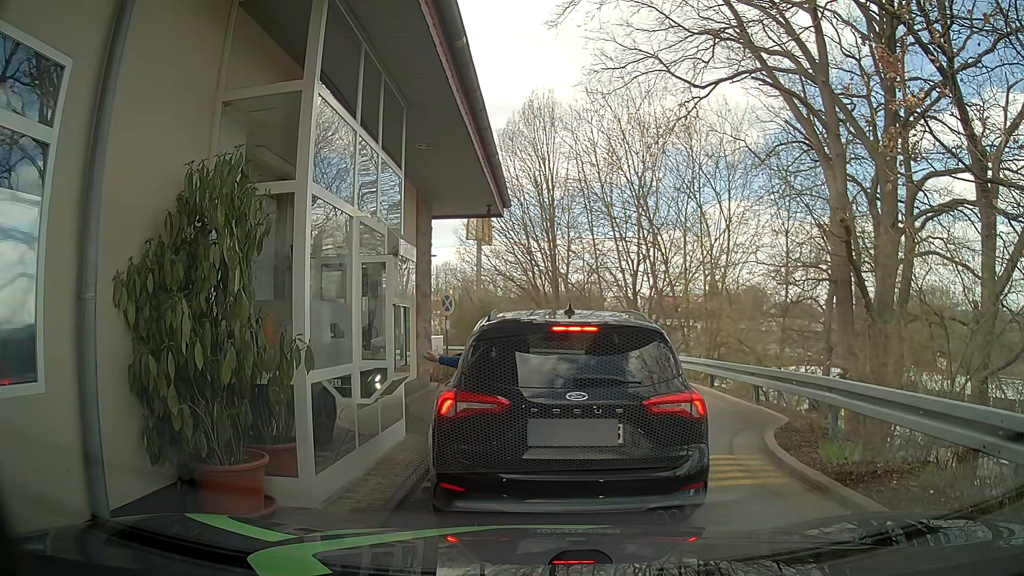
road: tertiary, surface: asphalt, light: Day
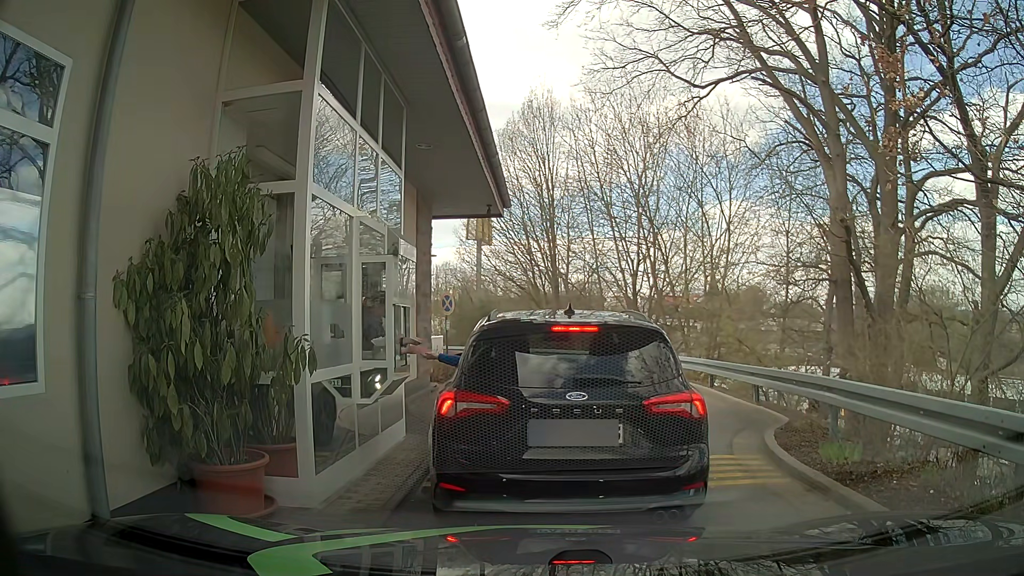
(0.0, 0.0) m; 0°
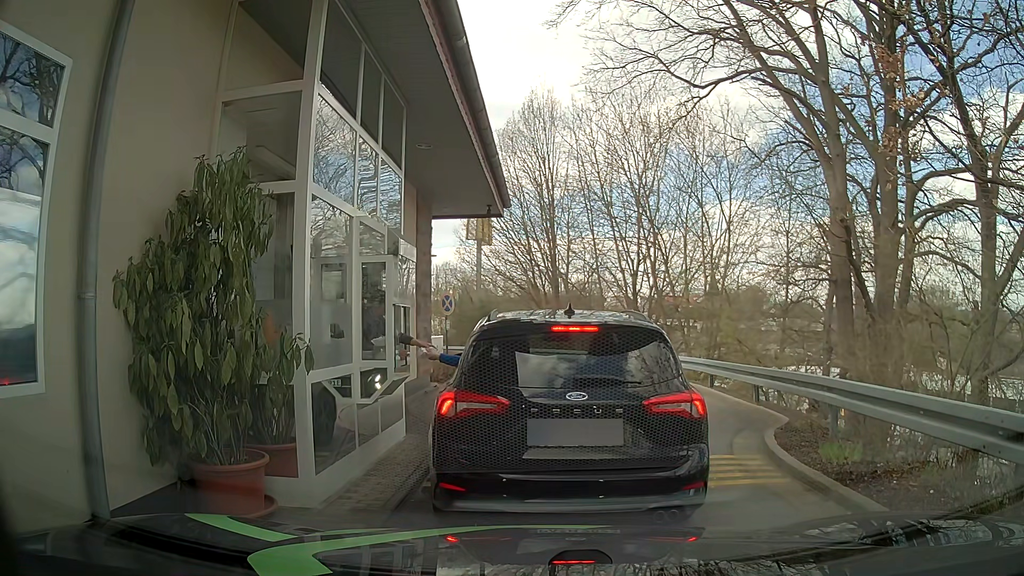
(0.0, 0.0) m; 0°
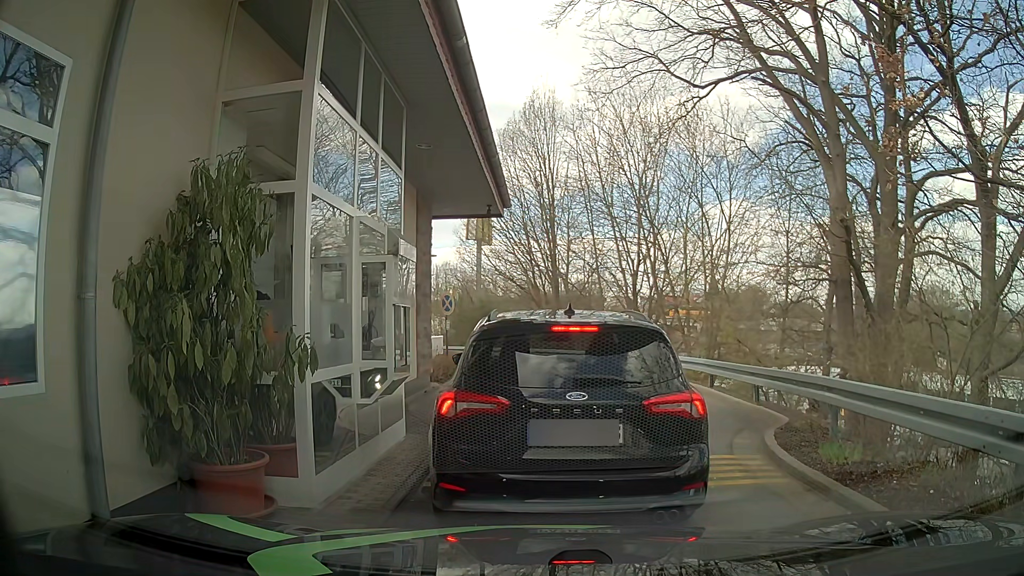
(0.0, 0.0) m; 0°
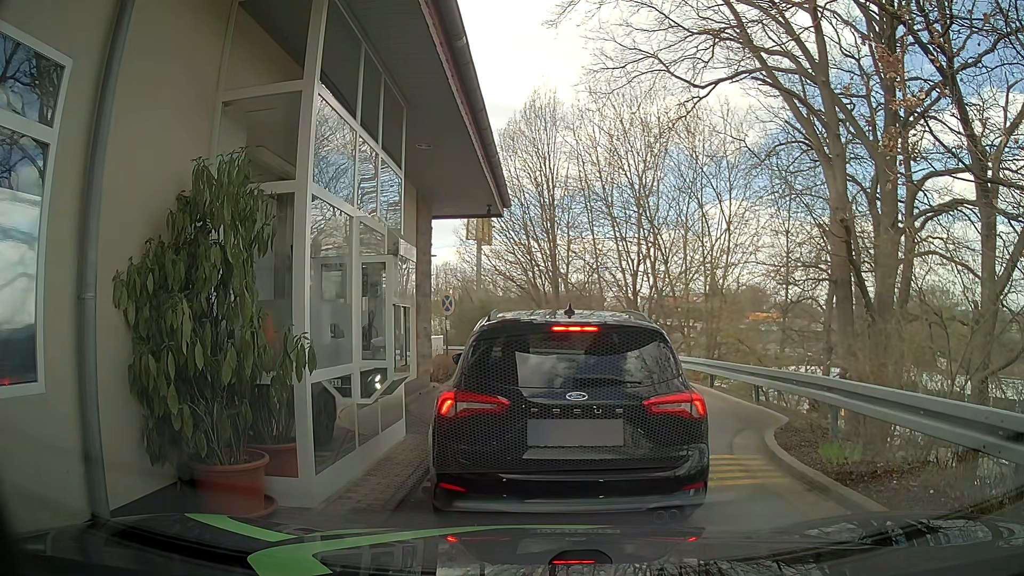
(0.0, 0.0) m; 0°
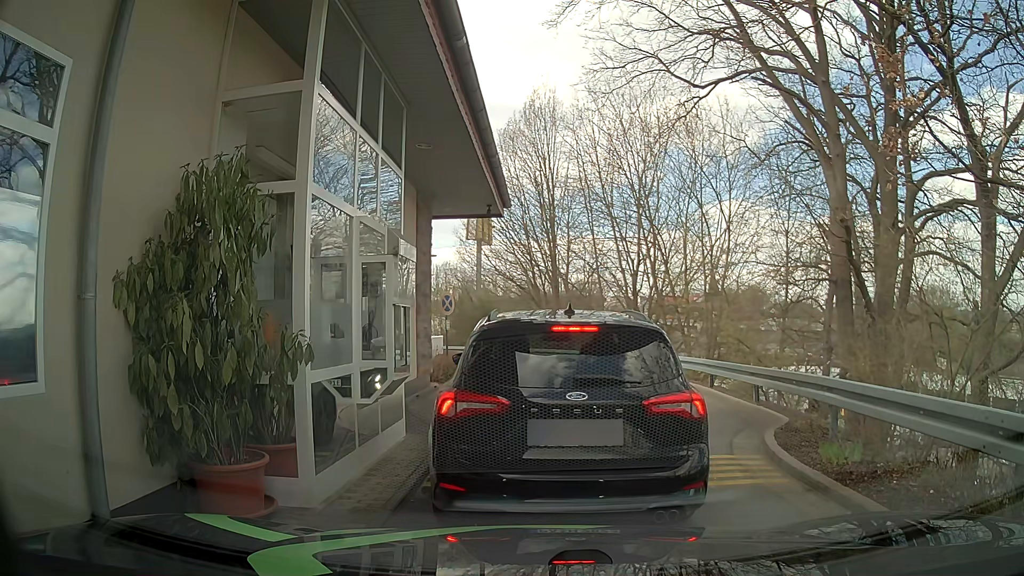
(0.0, 0.0) m; 0°
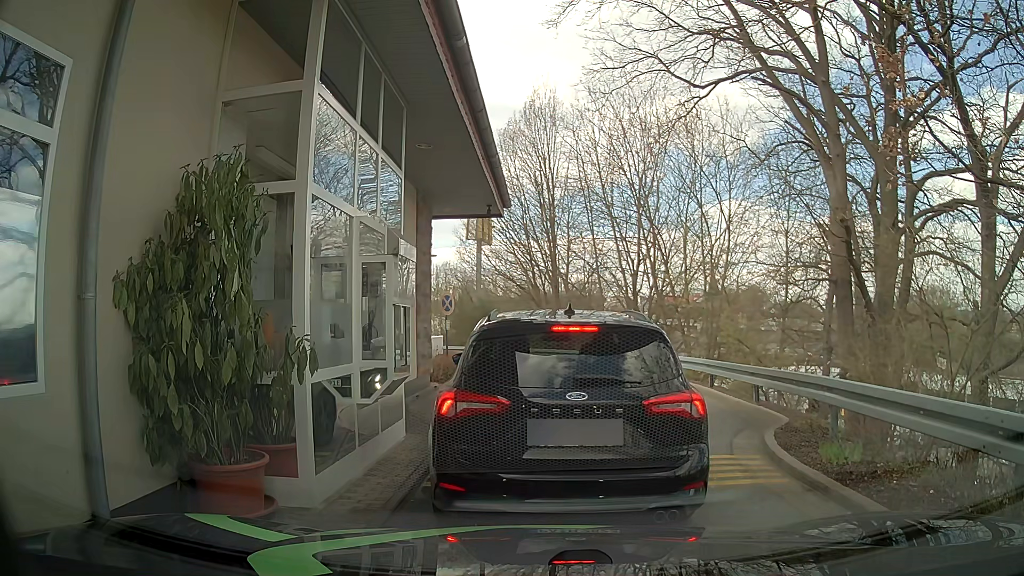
(0.0, 0.0) m; 0°
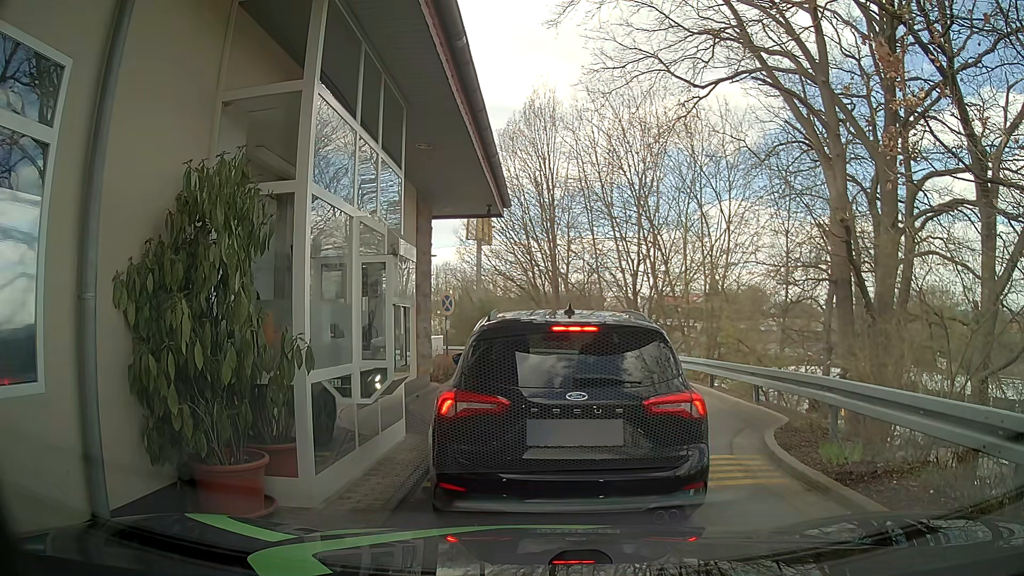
(0.0, 0.0) m; 0°
